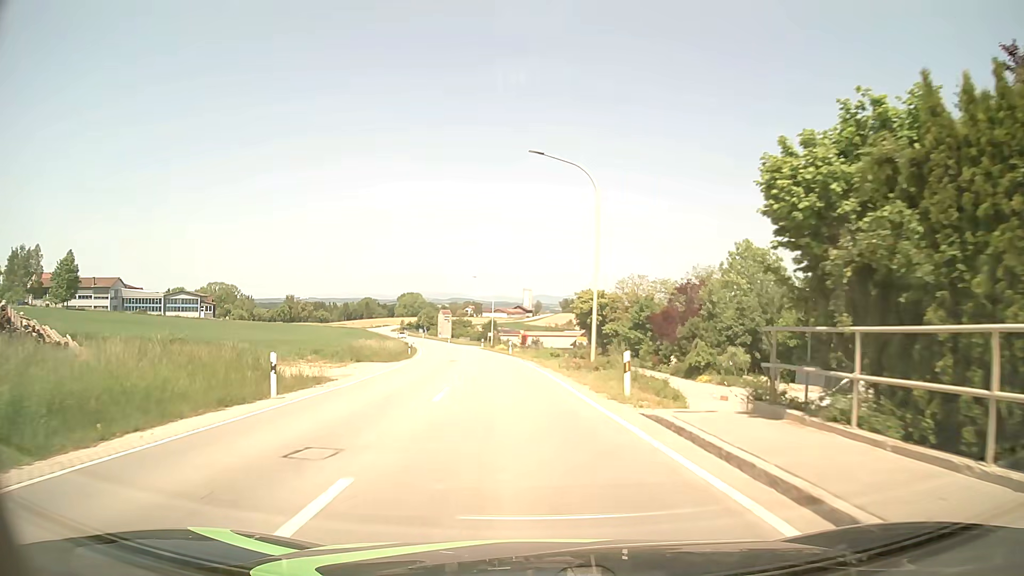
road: tertiary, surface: asphalt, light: Day
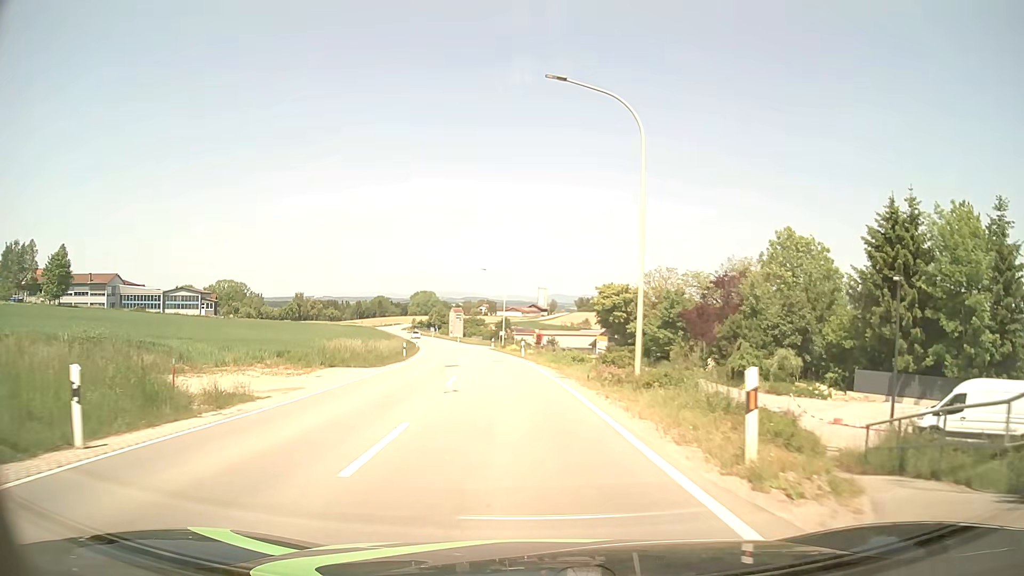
(-0.1, +7.7) m; -2°
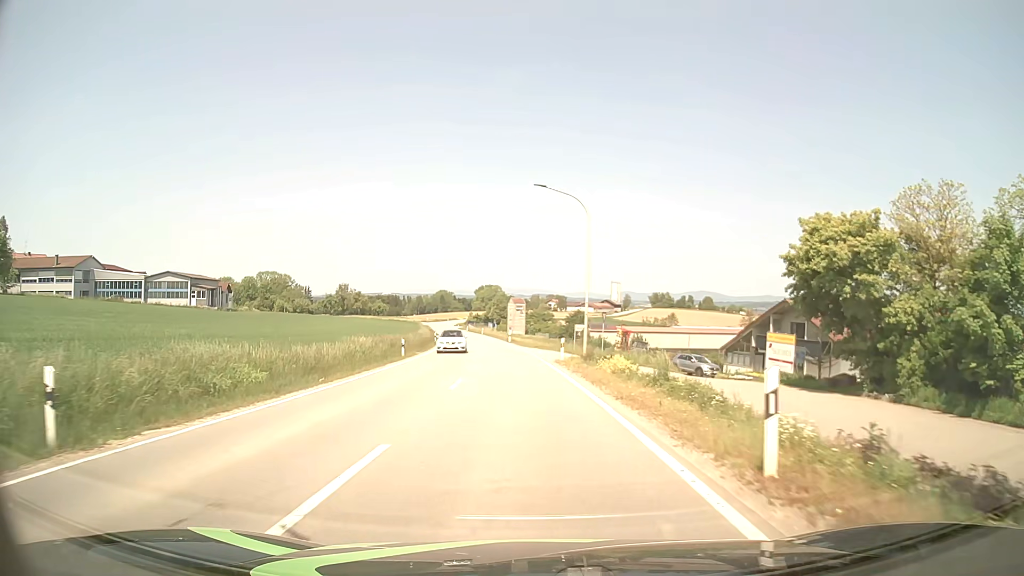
(-2.0, +38.2) m; -6°
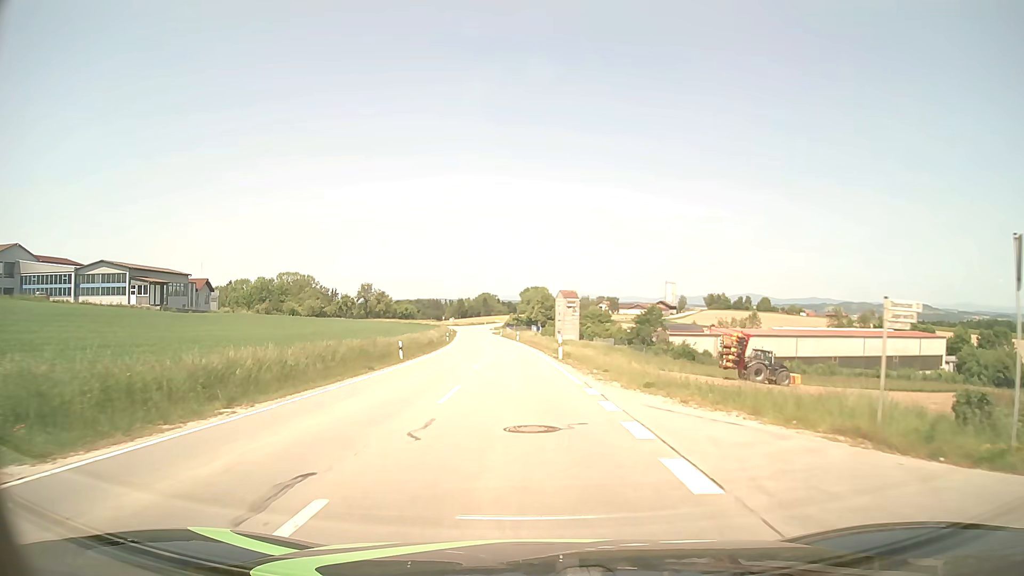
(-1.4, +38.2) m; -4°
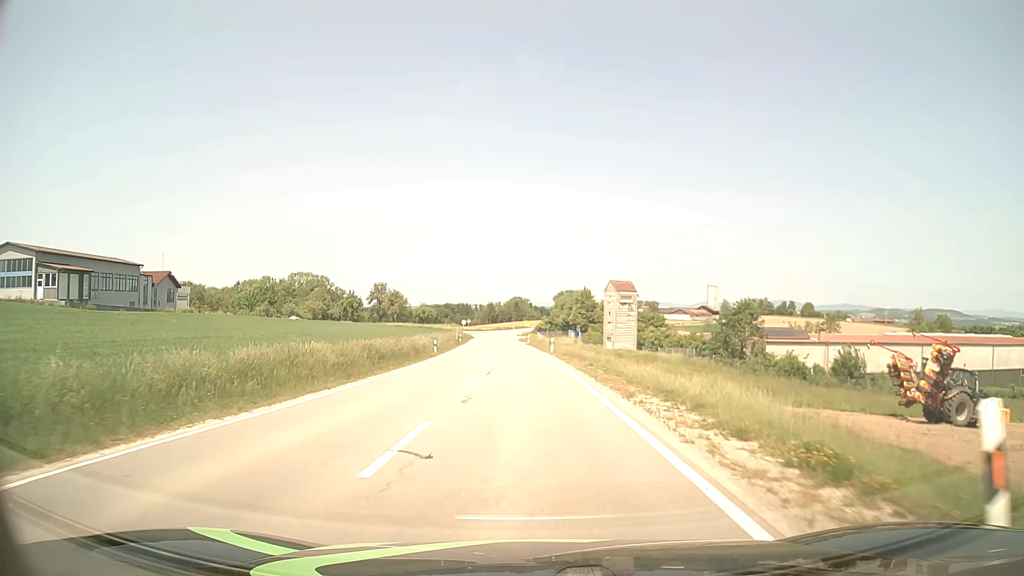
(-0.8, +30.4) m; -3°
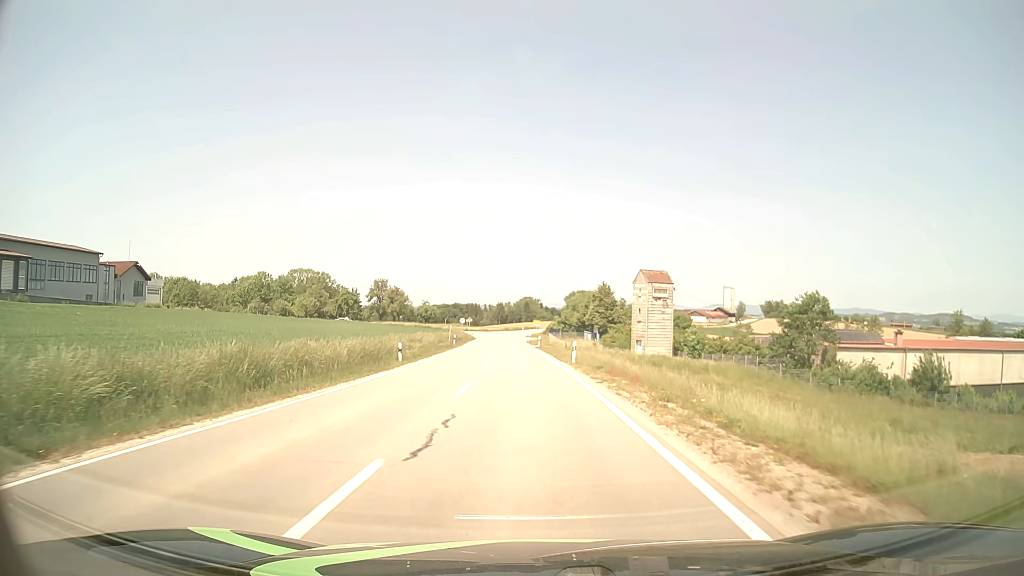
(-0.1, +15.2) m; -1°
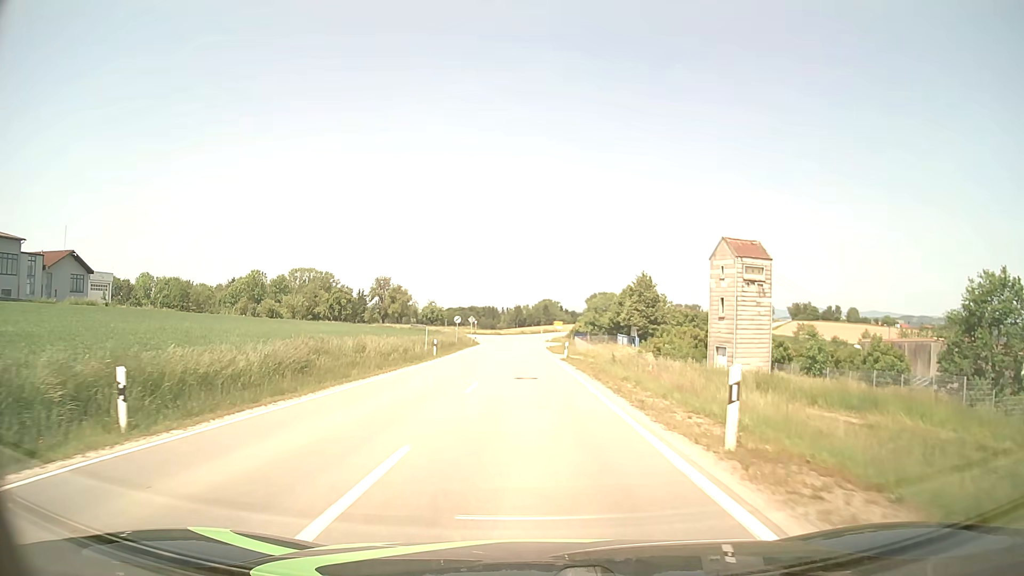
(-0.3, +22.8) m; -2°
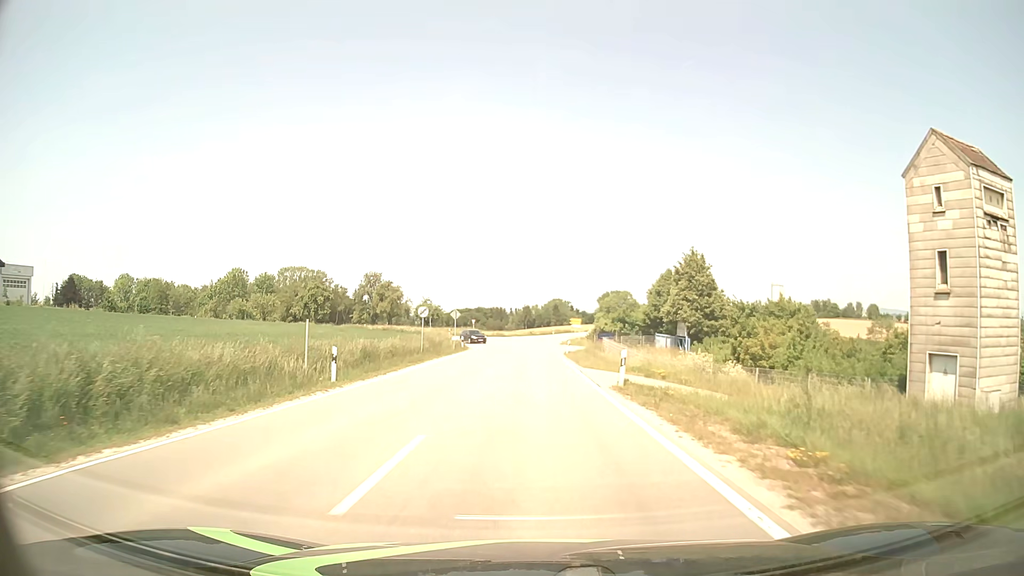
(-0.2, +22.8) m; -1°
(0, +10) (0, +20) (0, +30) (0, +40) (0, +50) (0, +60) (+1, +70) (+1, +80) (-4, +89) (-13, +93) m
